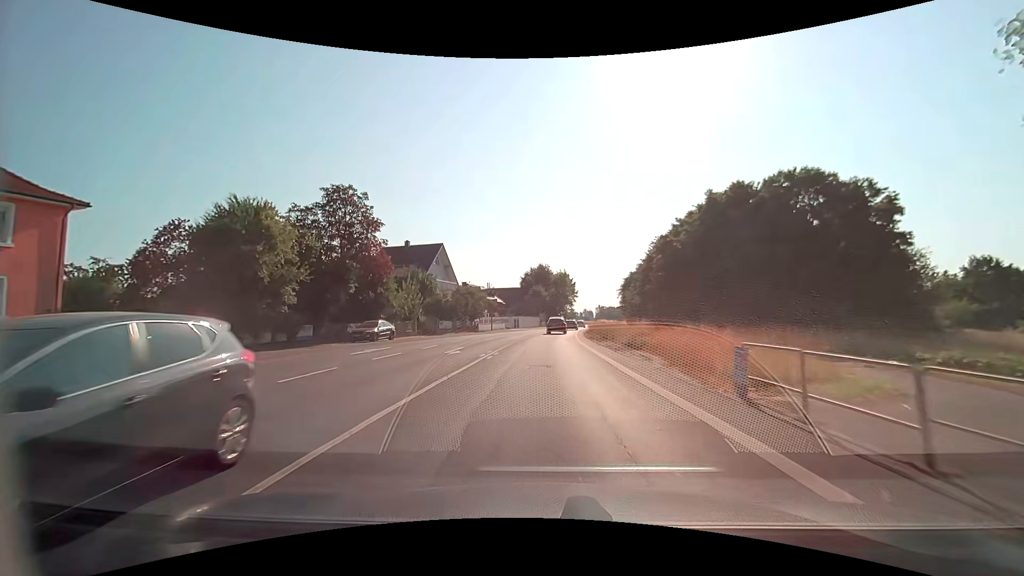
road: secondary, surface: asphalt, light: Day
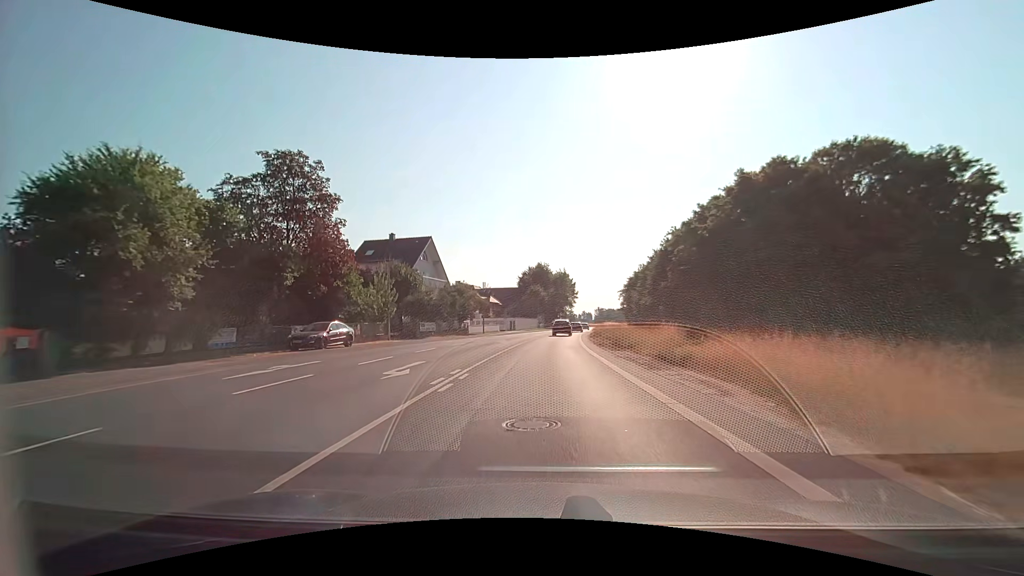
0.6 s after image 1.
(0.0, +7.8) m; 0°
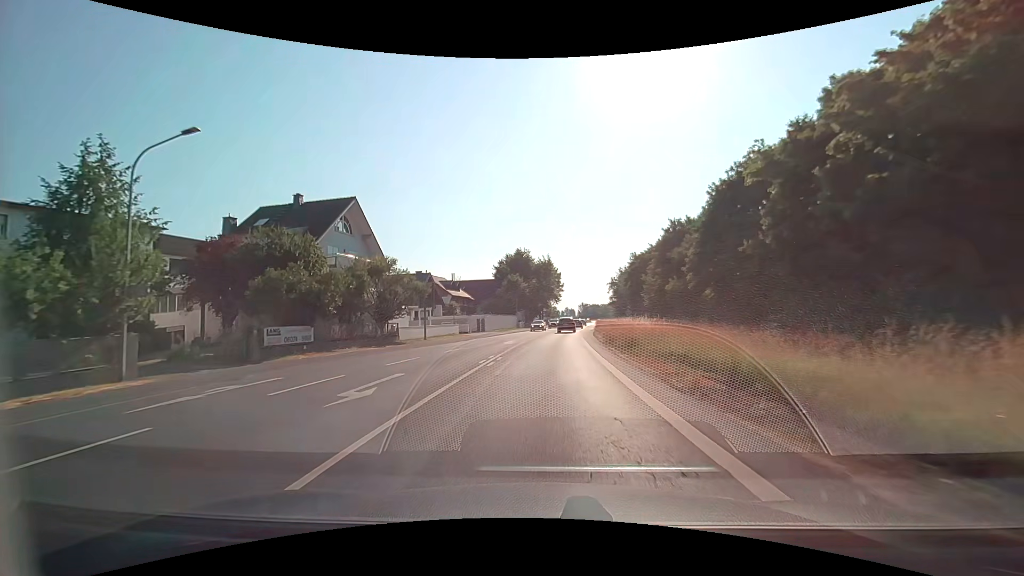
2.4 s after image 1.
(+0.4, +23.5) m; +2°
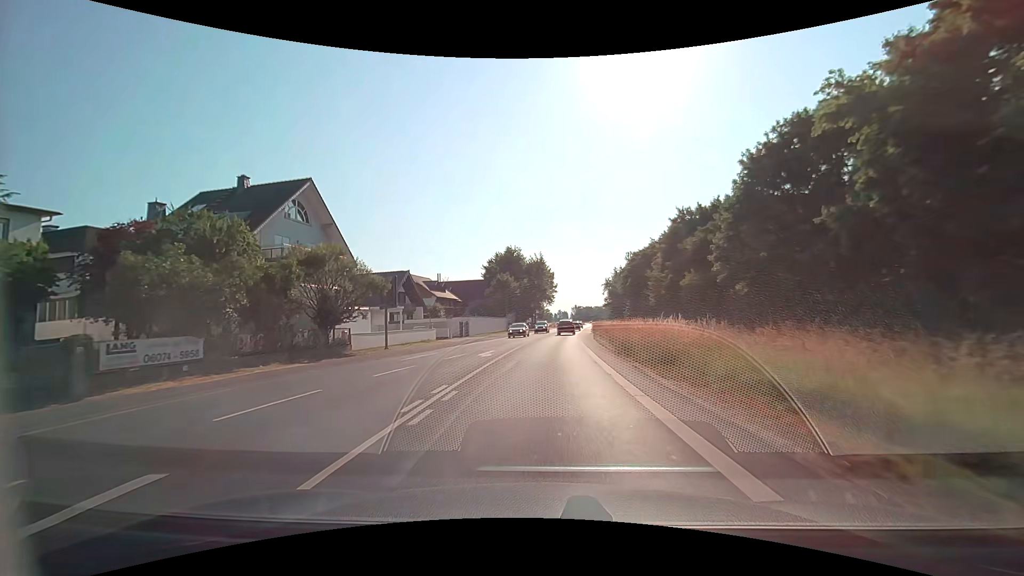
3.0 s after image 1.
(0.0, +7.9) m; +1°
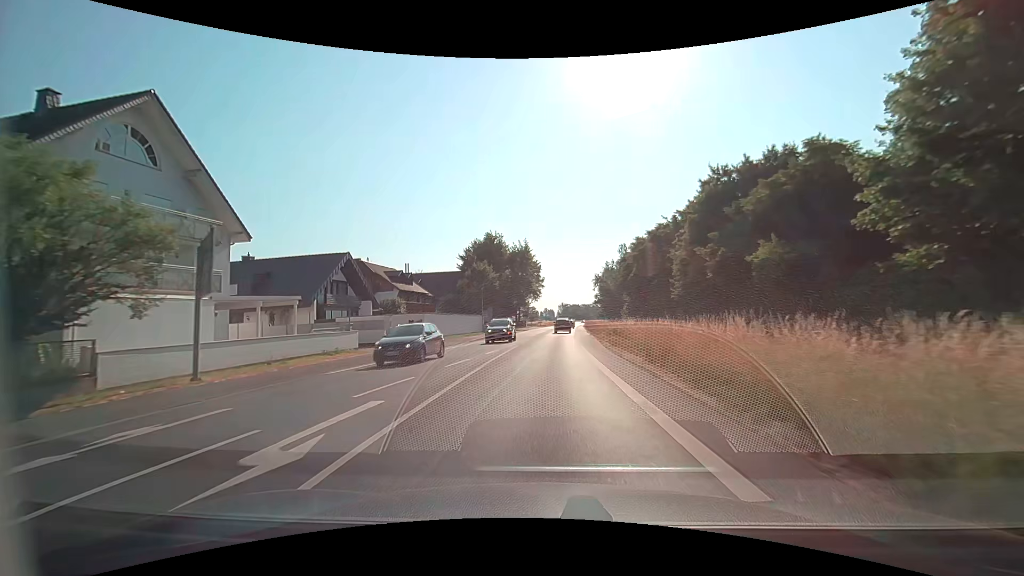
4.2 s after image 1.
(+0.2, +15.9) m; +1°
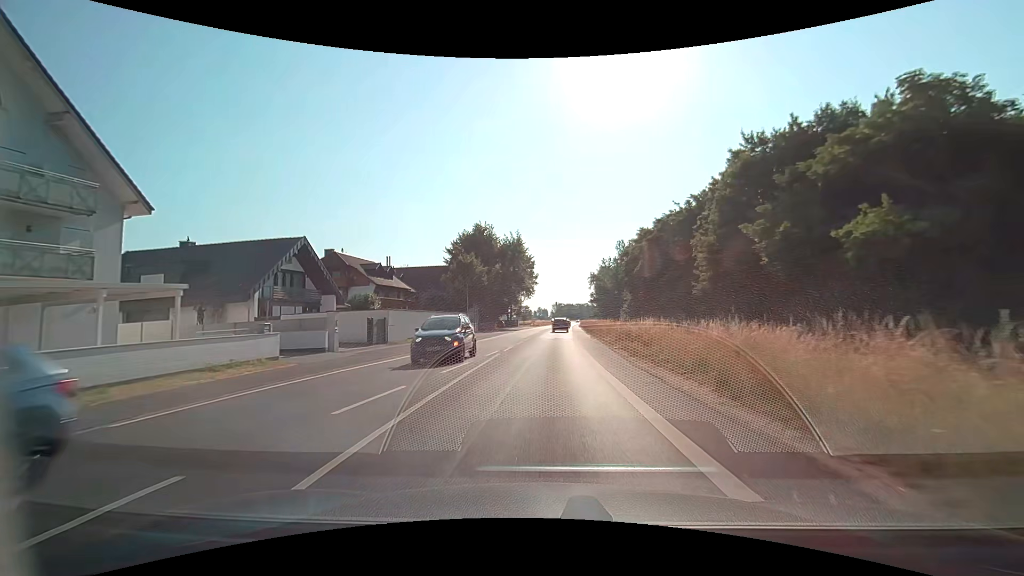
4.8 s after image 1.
(0.0, +8.0) m; +1°
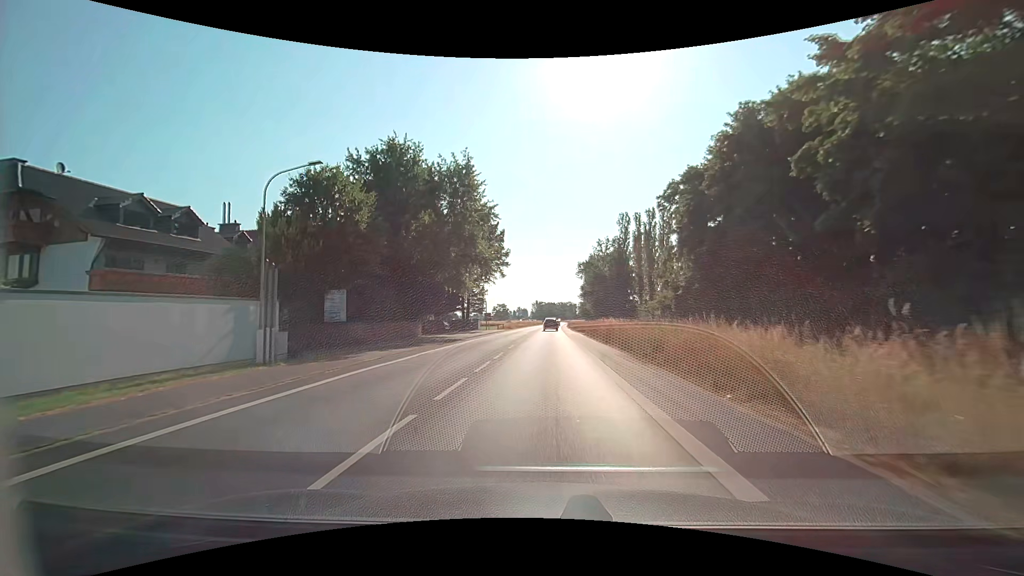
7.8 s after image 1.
(+1.0, +41.3) m; +2°
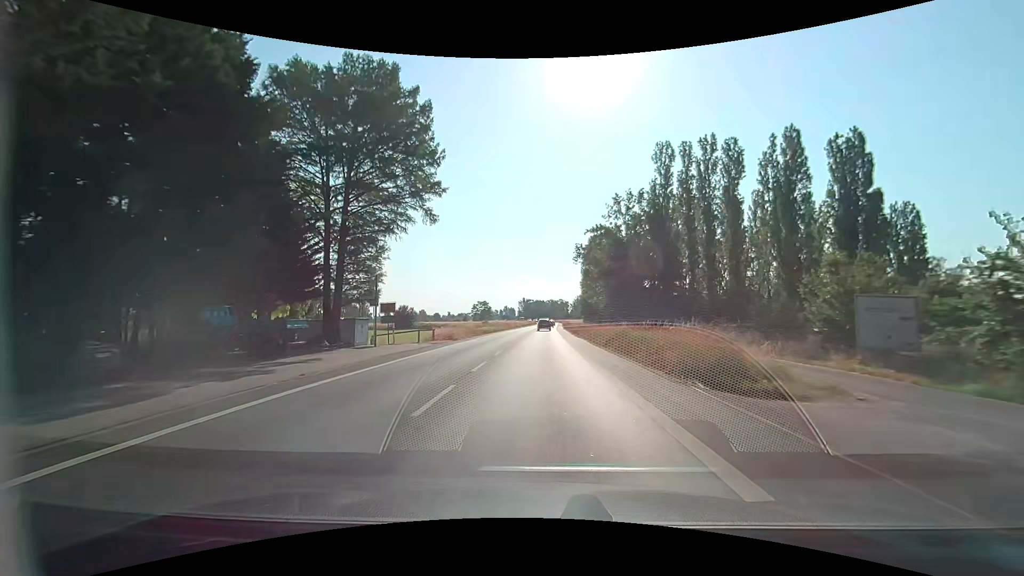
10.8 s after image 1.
(+0.5, +47.1) m; +1°
(0, +10) (0, +20) (0, +30) (0, +40) (+1, +50) (+1, +60) (+1, +70) (+1, +80) (+2, +90) (+2, +100) m
